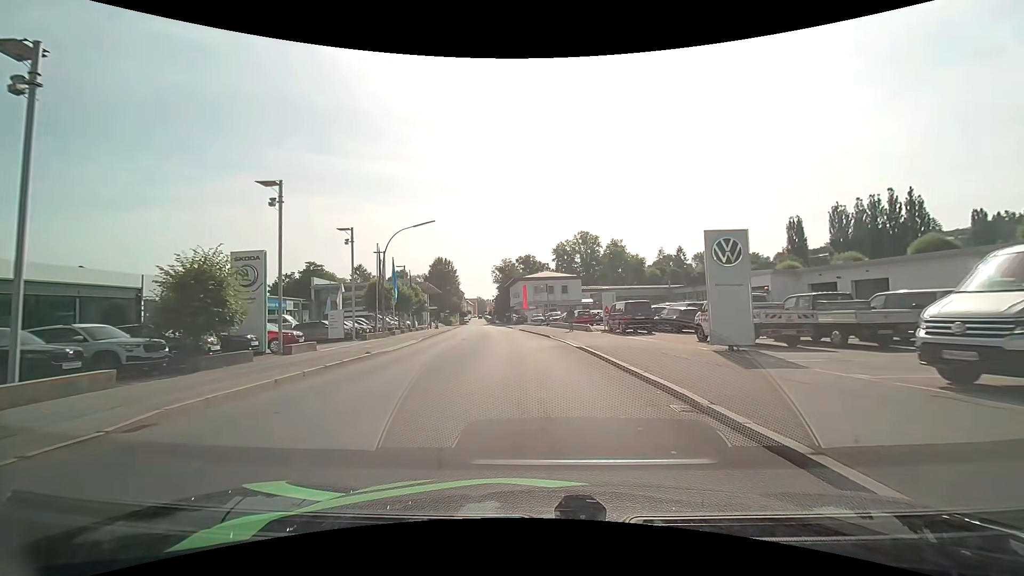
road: tertiary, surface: asphalt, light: Day
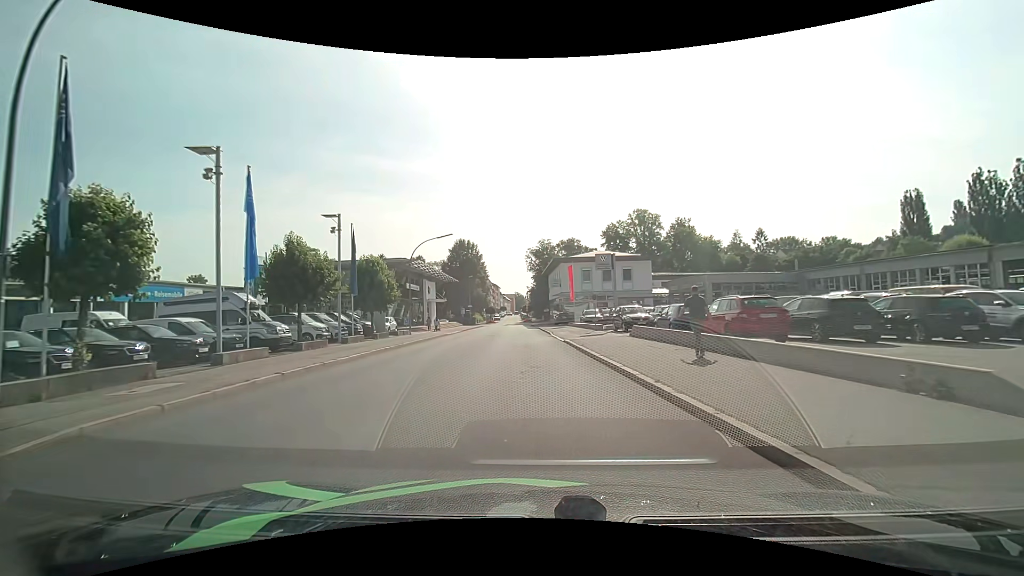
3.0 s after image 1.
(-1.2, +29.0) m; -5°
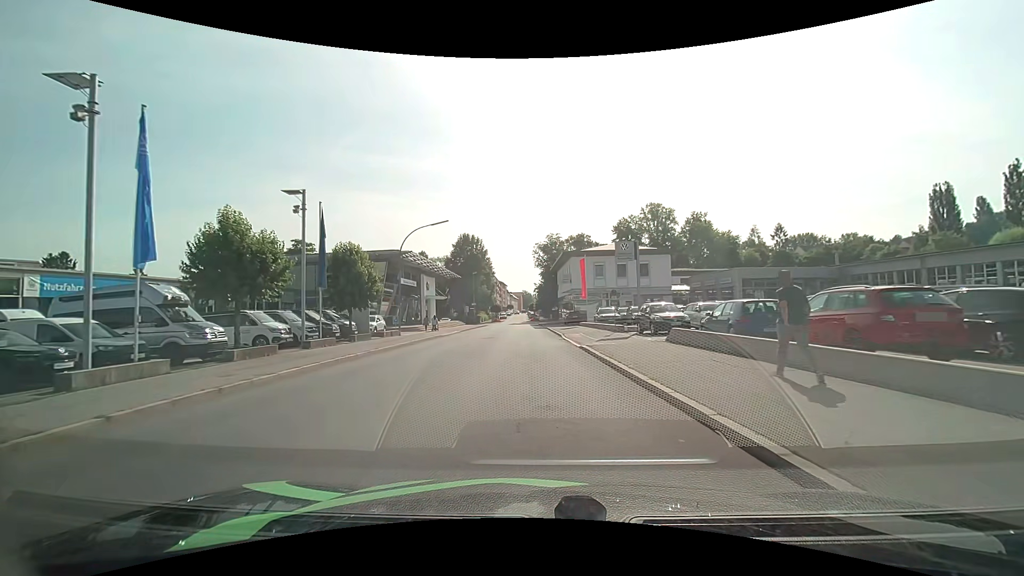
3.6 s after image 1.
(0.0, +5.7) m; -1°
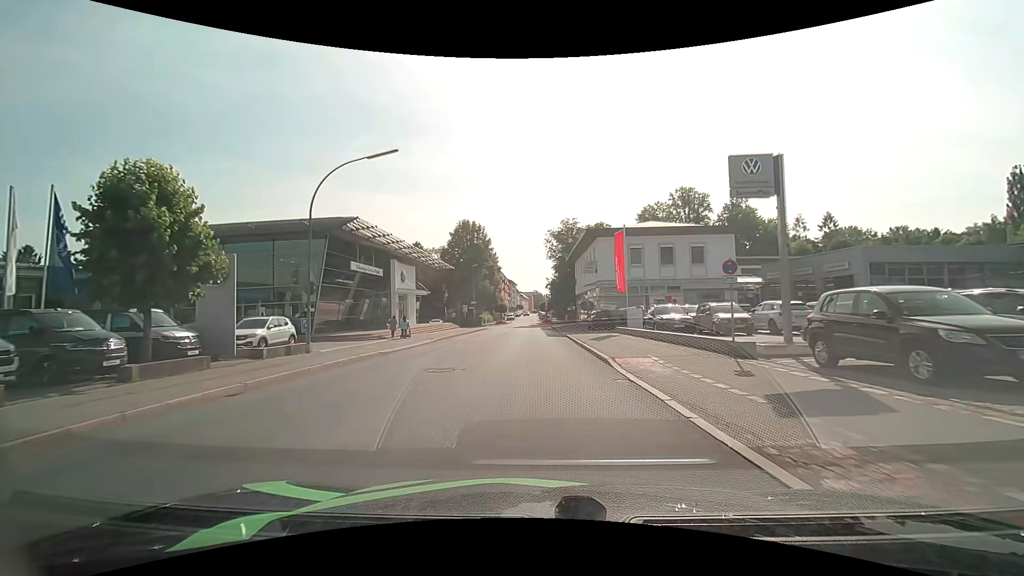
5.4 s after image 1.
(-0.2, +16.7) m; -1°
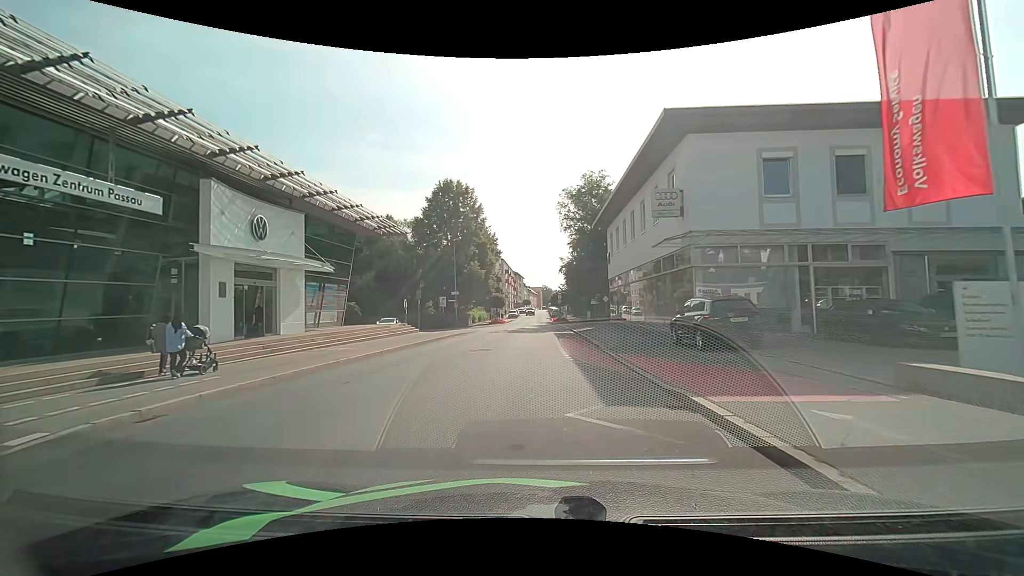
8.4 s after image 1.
(-0.3, +25.7) m; -1°
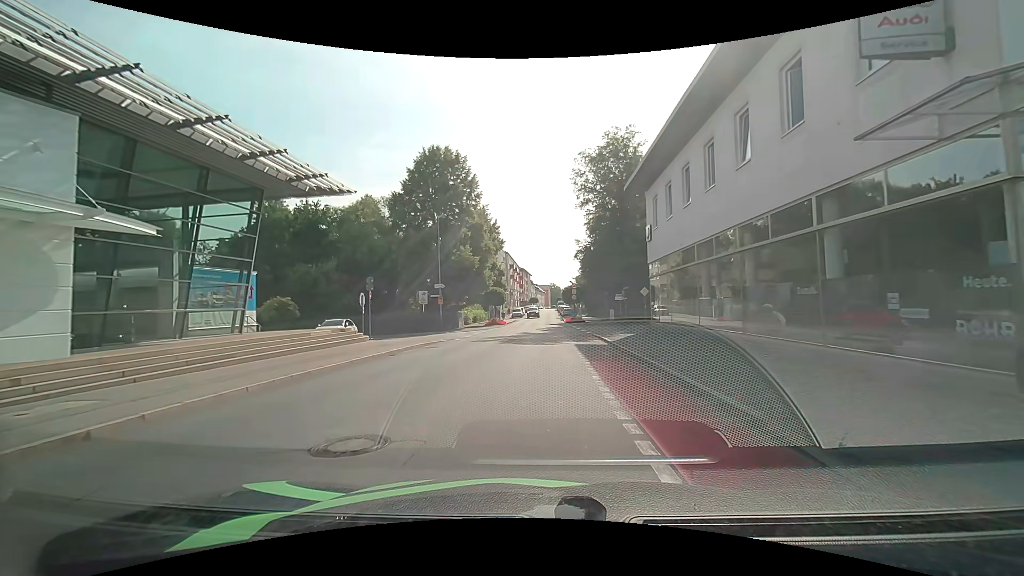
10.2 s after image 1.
(-0.1, +13.1) m; -1°
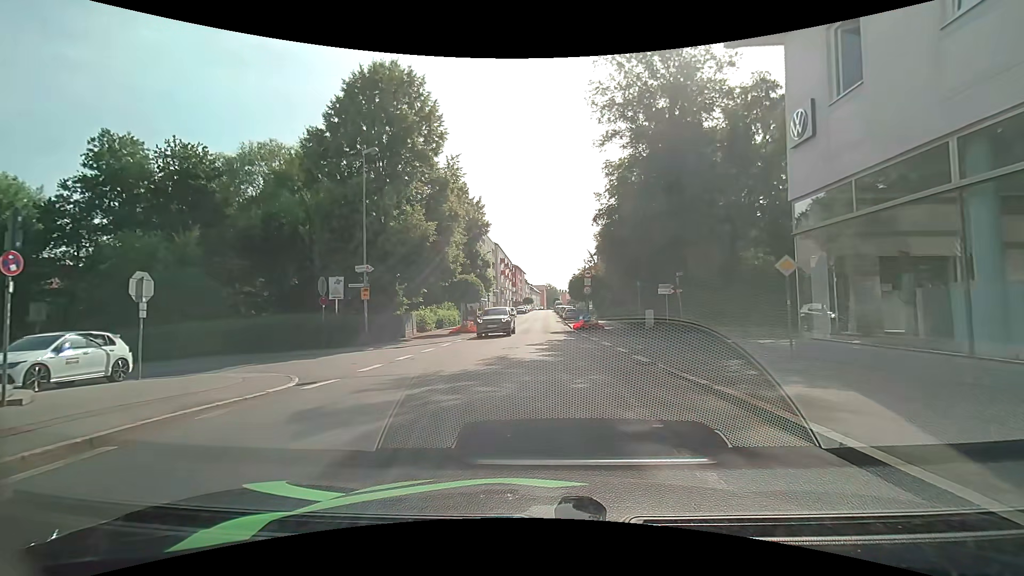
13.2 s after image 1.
(0.0, +18.0) m; 0°
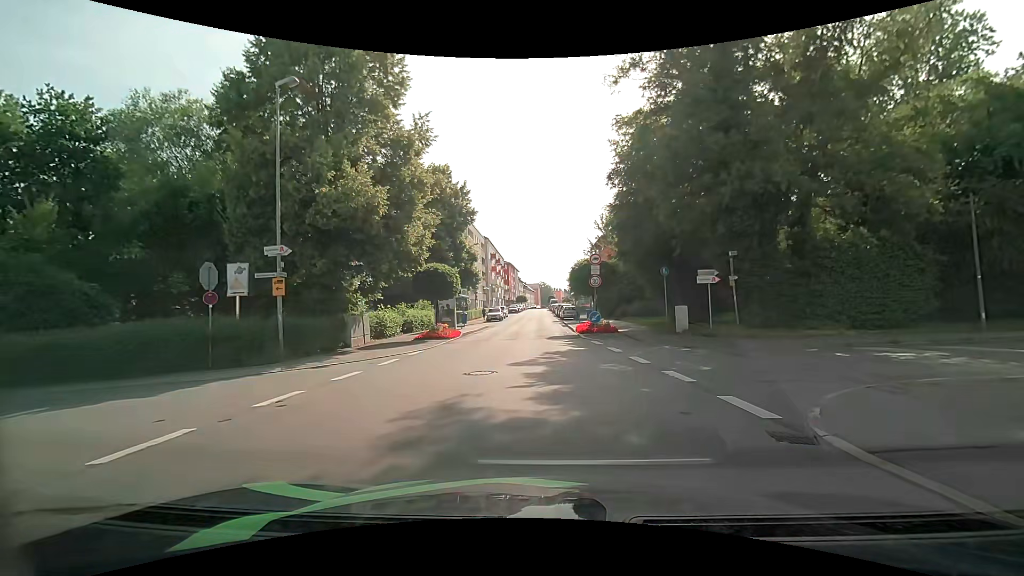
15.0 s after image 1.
(+0.2, +7.9) m; +1°
